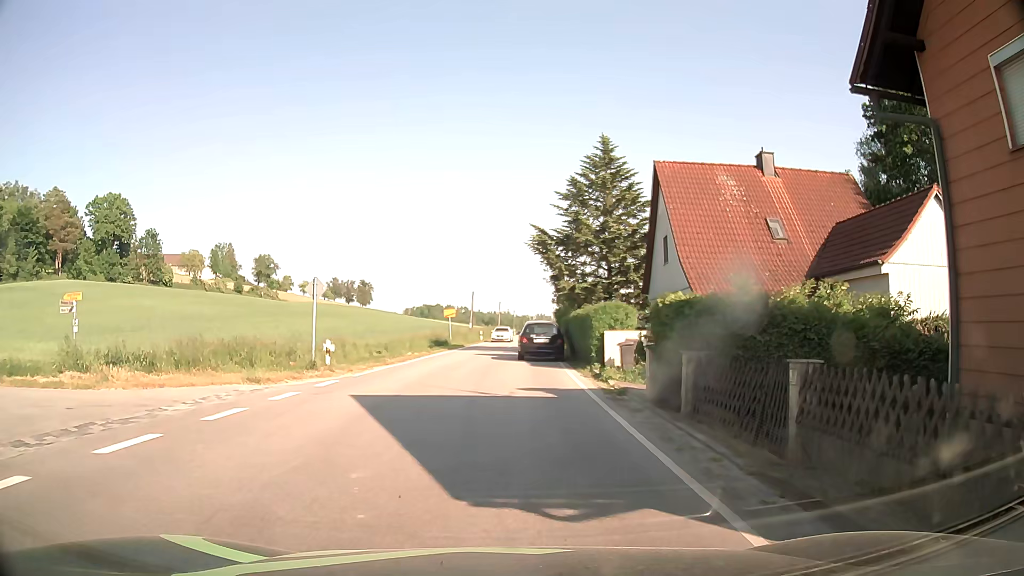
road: secondary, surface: asphalt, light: Day
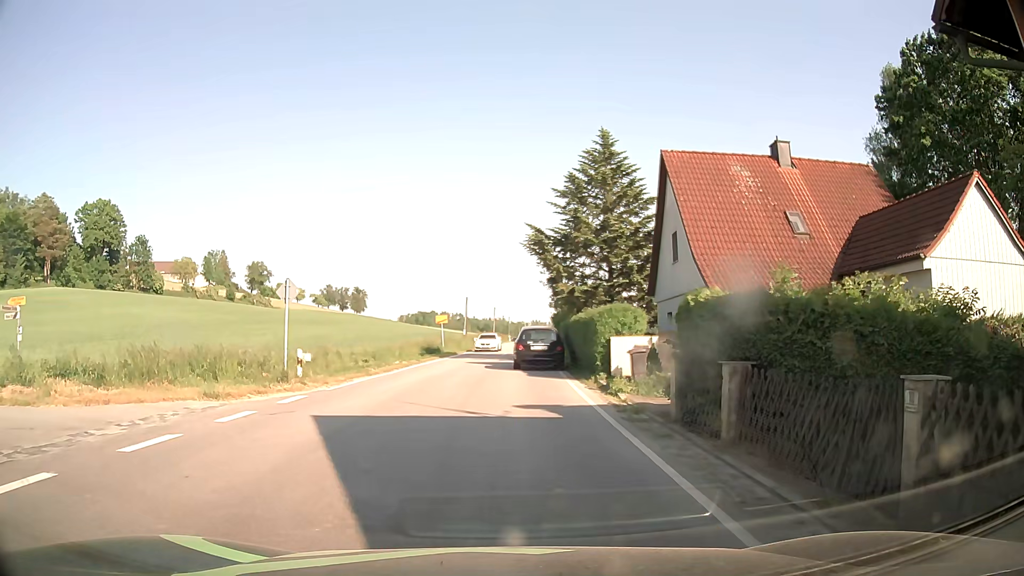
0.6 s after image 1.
(0.0, +2.2) m; +1°
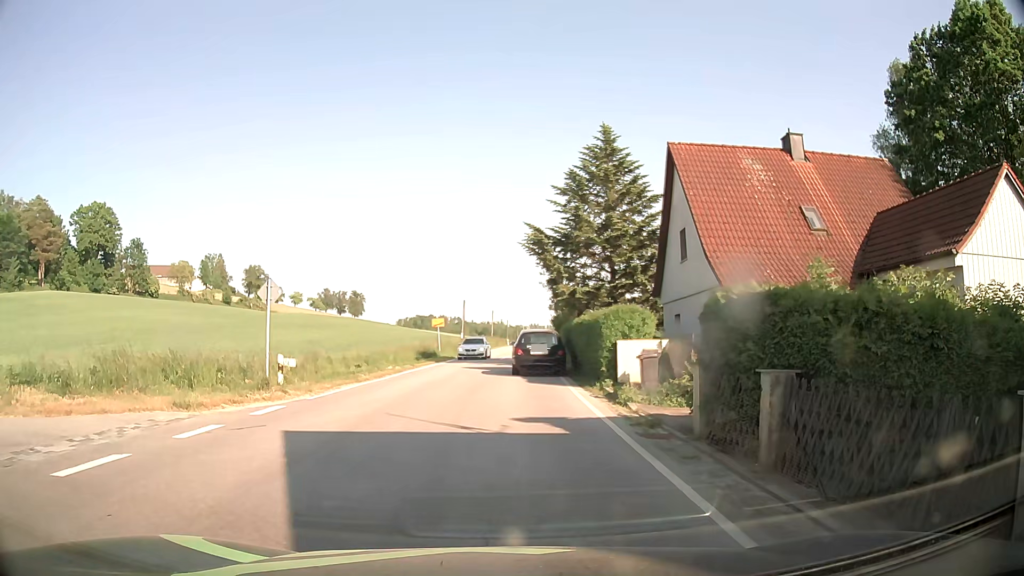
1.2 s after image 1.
(0.0, +1.3) m; 0°
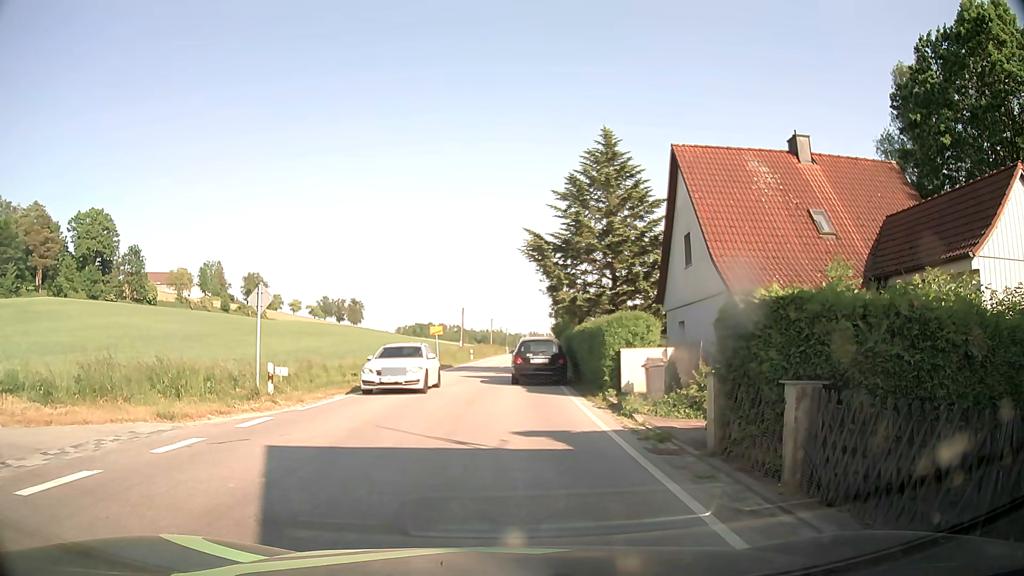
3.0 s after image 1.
(0.0, +0.7) m; 0°
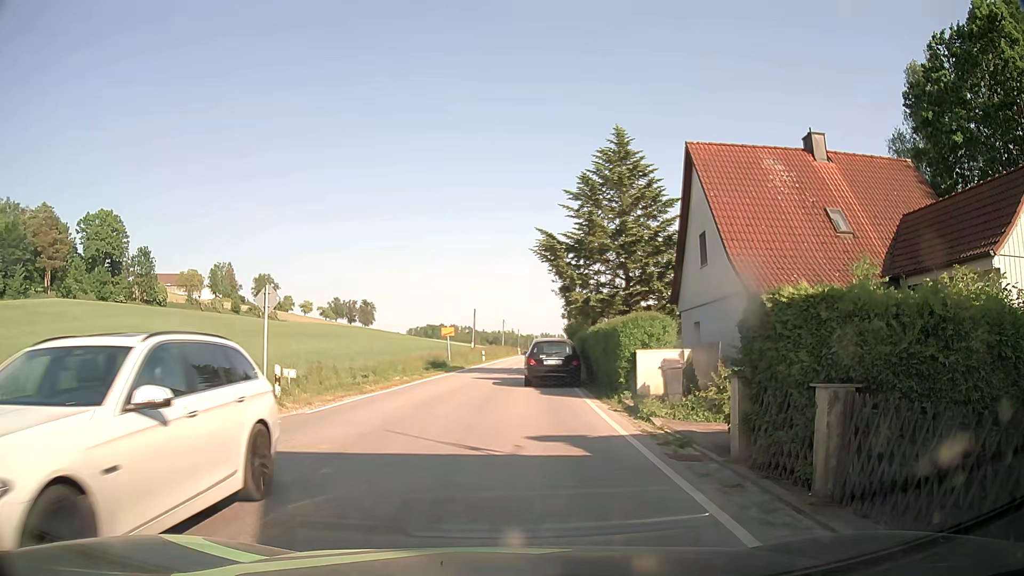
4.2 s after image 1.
(0.0, +0.4) m; 0°
